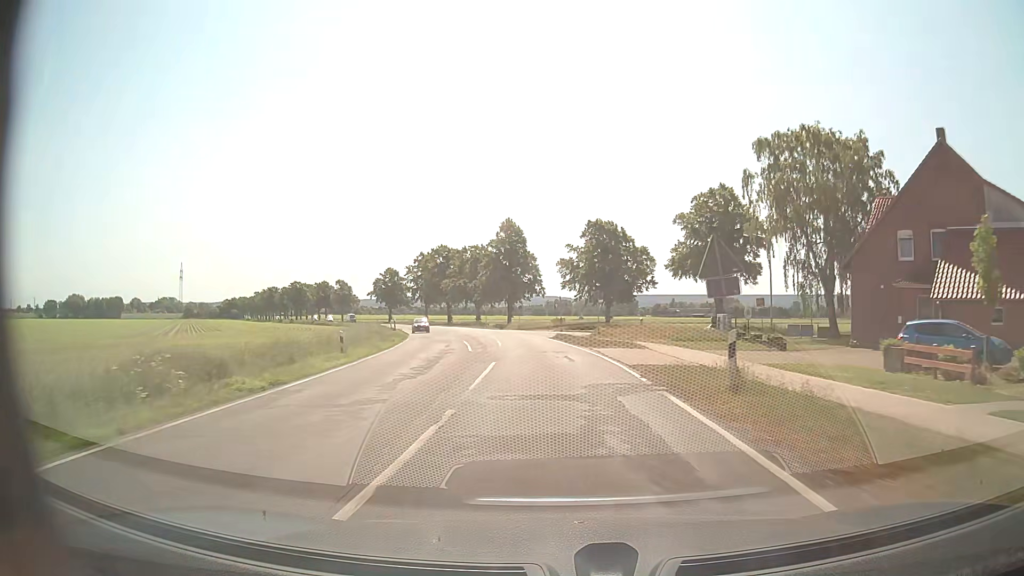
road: secondary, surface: asphalt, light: Day
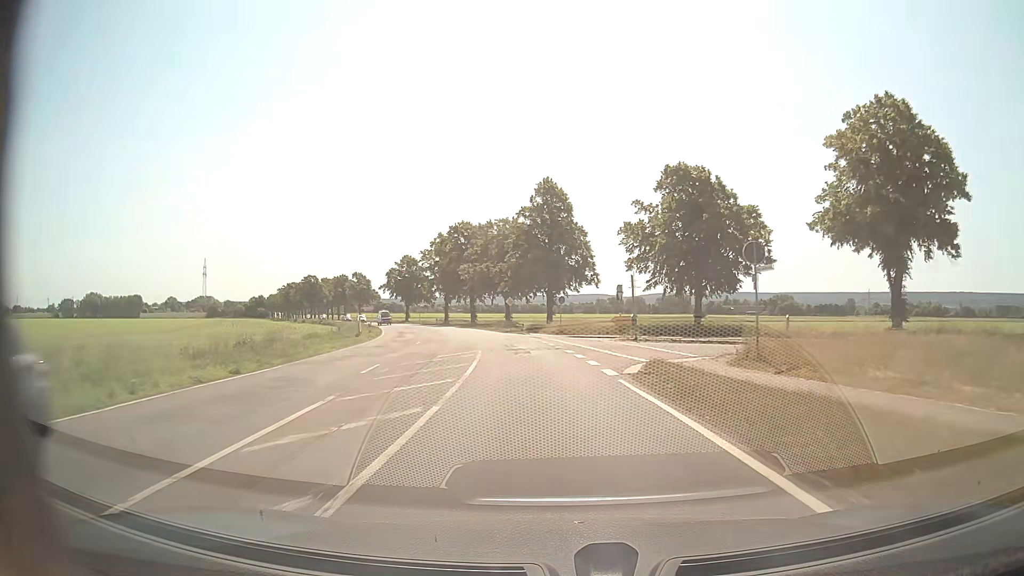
(-0.8, +29.9) m; -4°
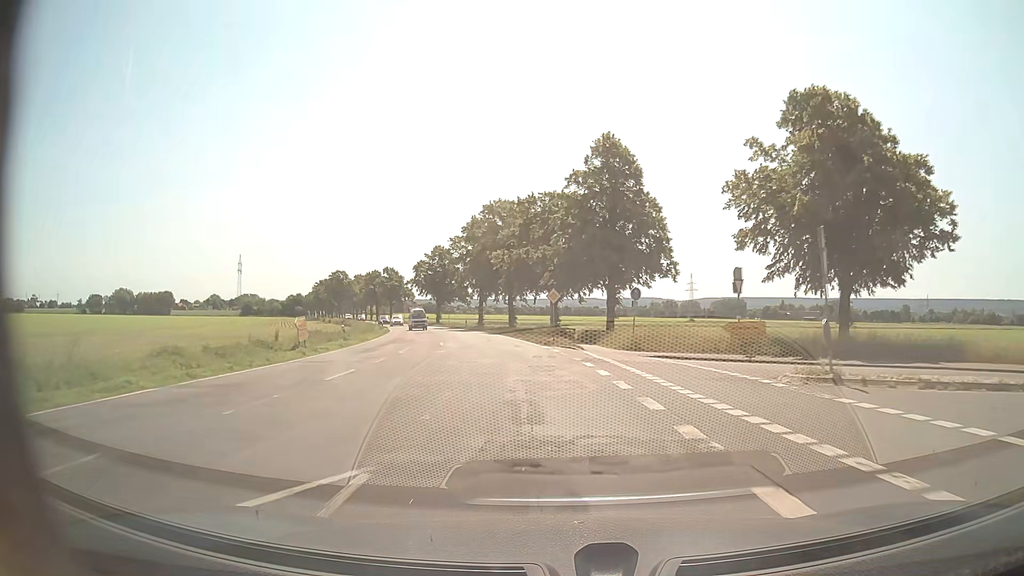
(-0.8, +20.0) m; -4°
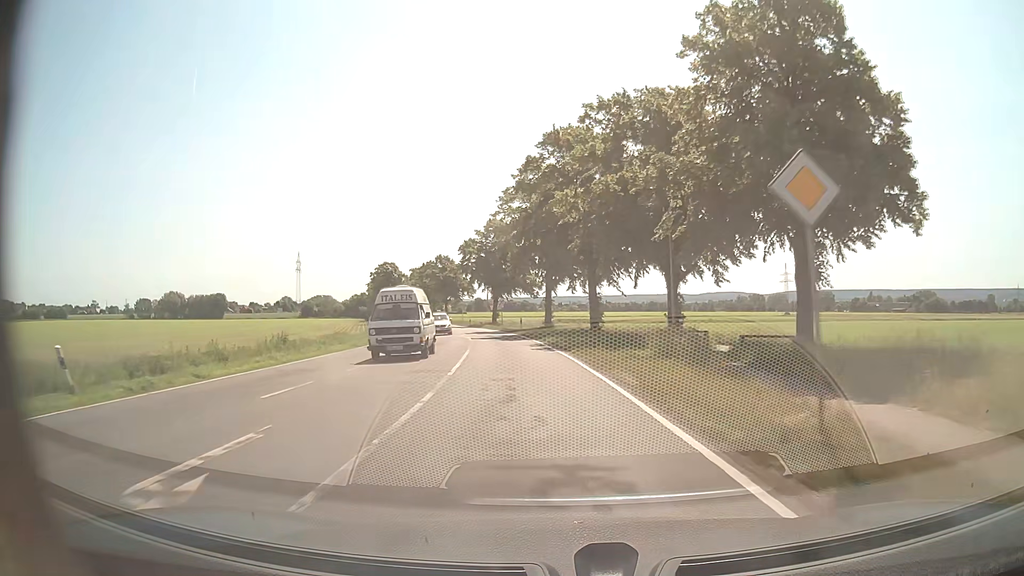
(-1.7, +29.8) m; -7°
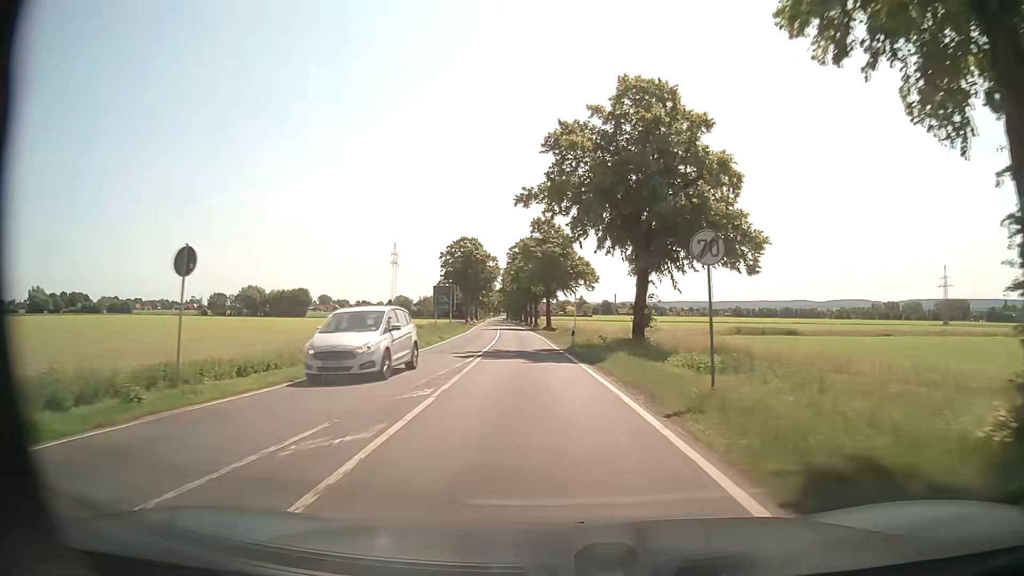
(-5.7, +51.3) m; -11°
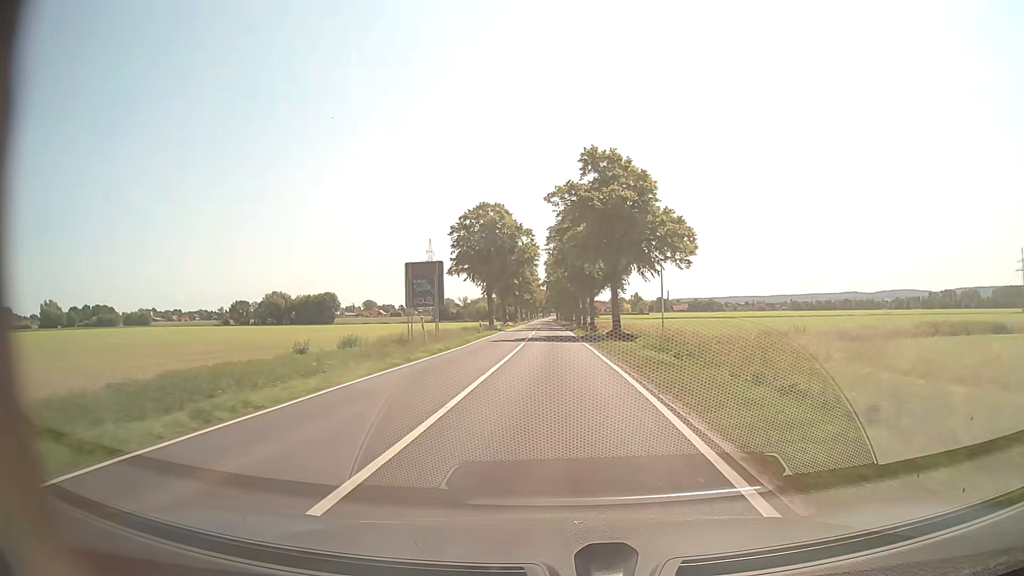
(-1.3, +32.3) m; -5°
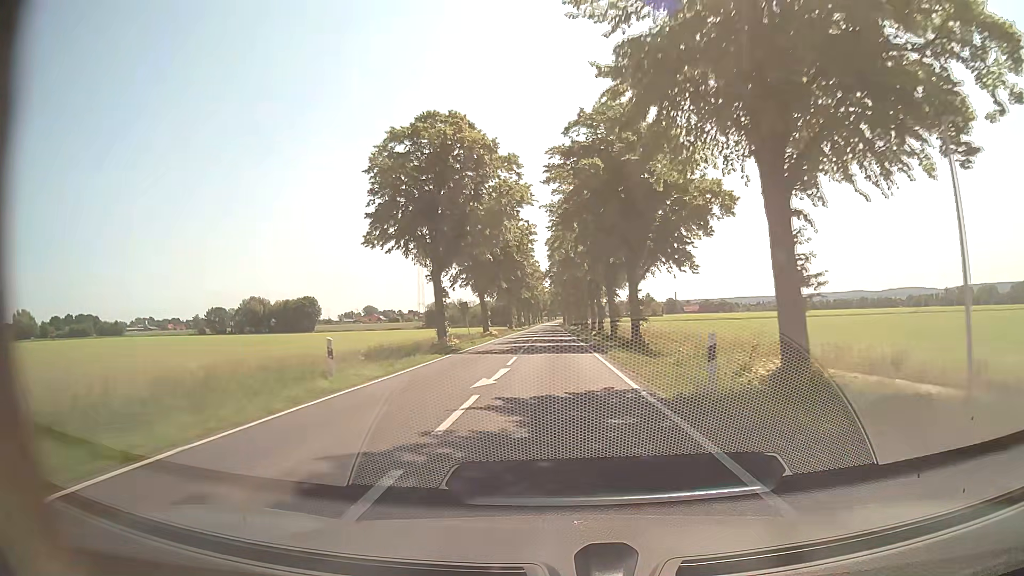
(-0.1, +33.5) m; 0°
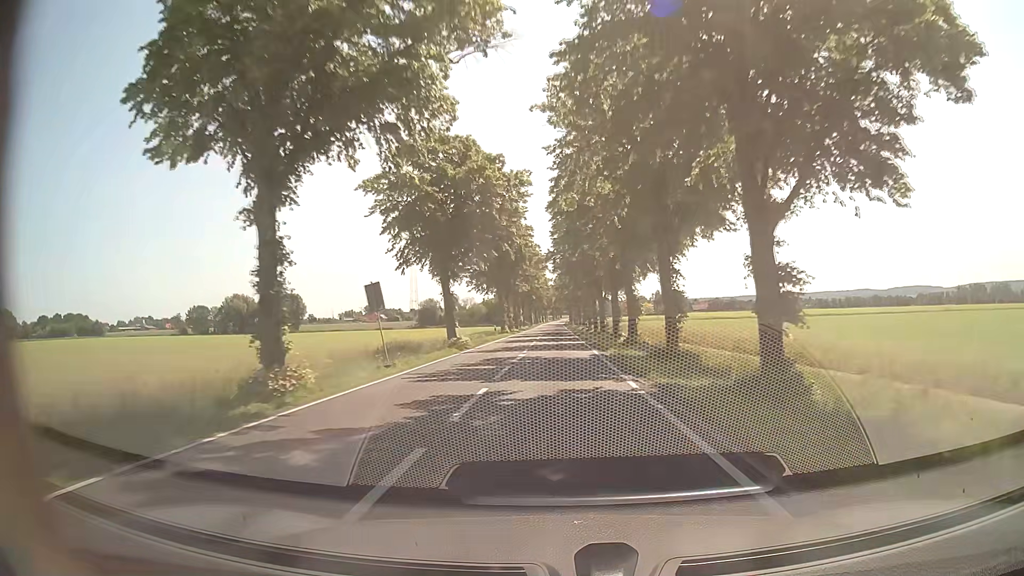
(-0.1, +22.7) m; -1°
(0, +10) (0, +20) (0, +30) (0, +40) (0, +50) (0, +60) (0, +70) (0, +80) (0, +90) (0, +100) m
